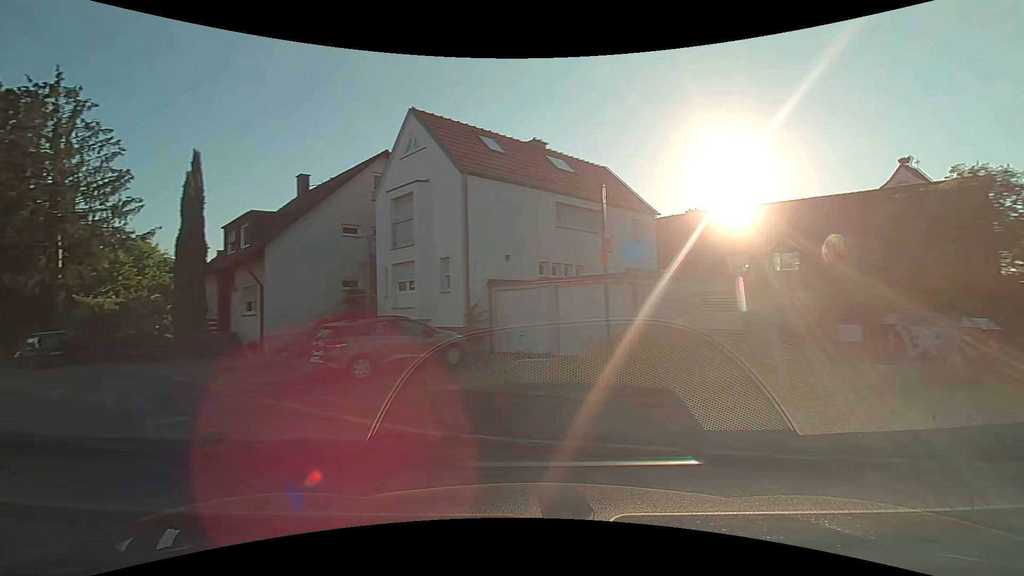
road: residential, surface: asphalt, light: Day
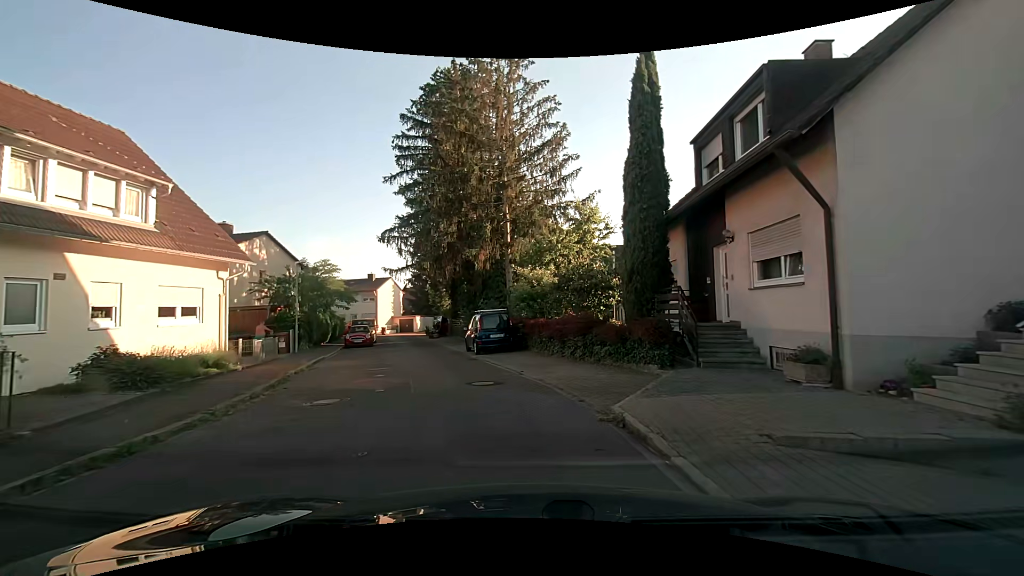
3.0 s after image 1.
(-6.9, +12.0) m; -44°
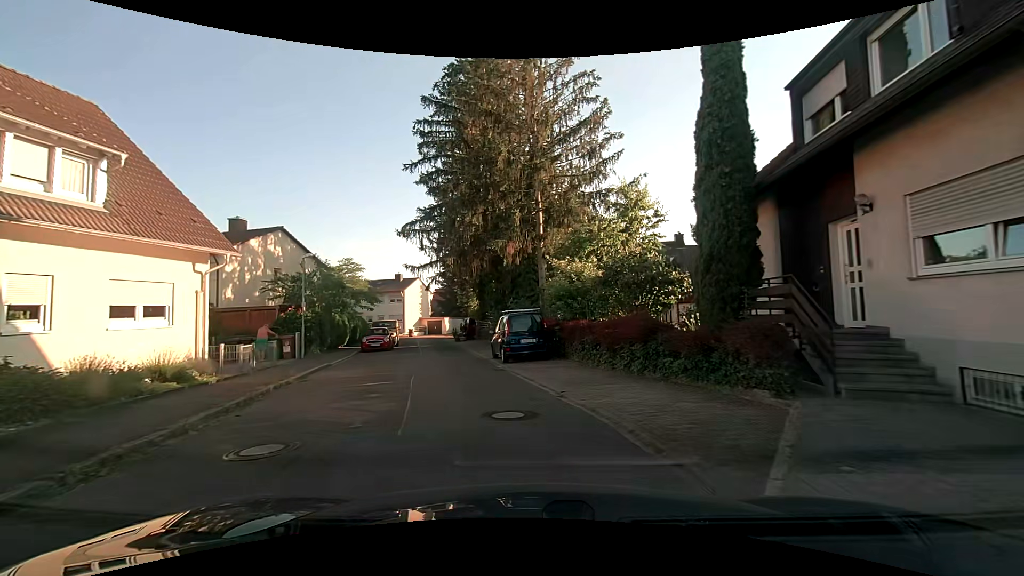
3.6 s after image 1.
(-0.1, +3.5) m; -3°
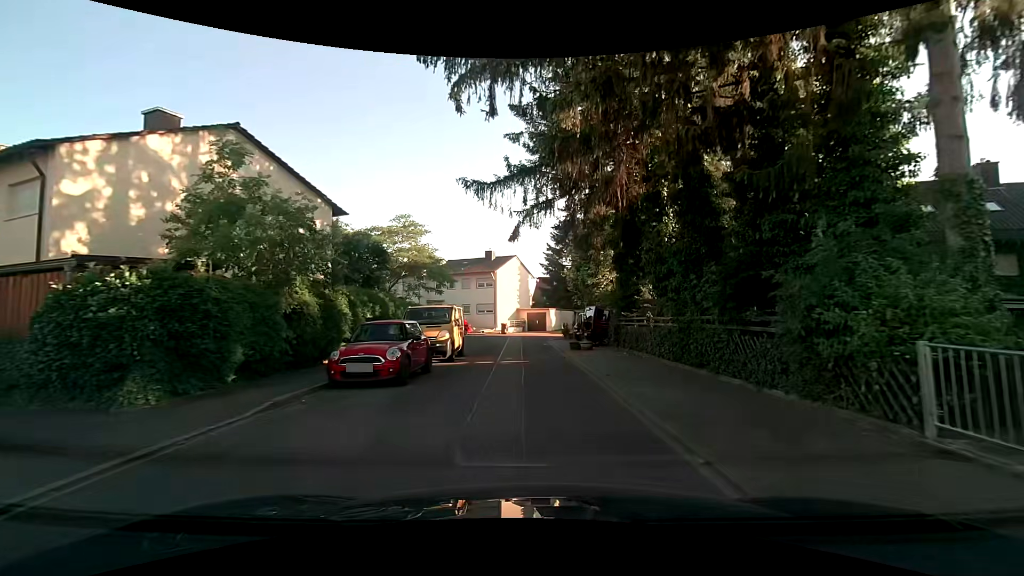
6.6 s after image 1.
(-3.0, +19.3) m; -12°
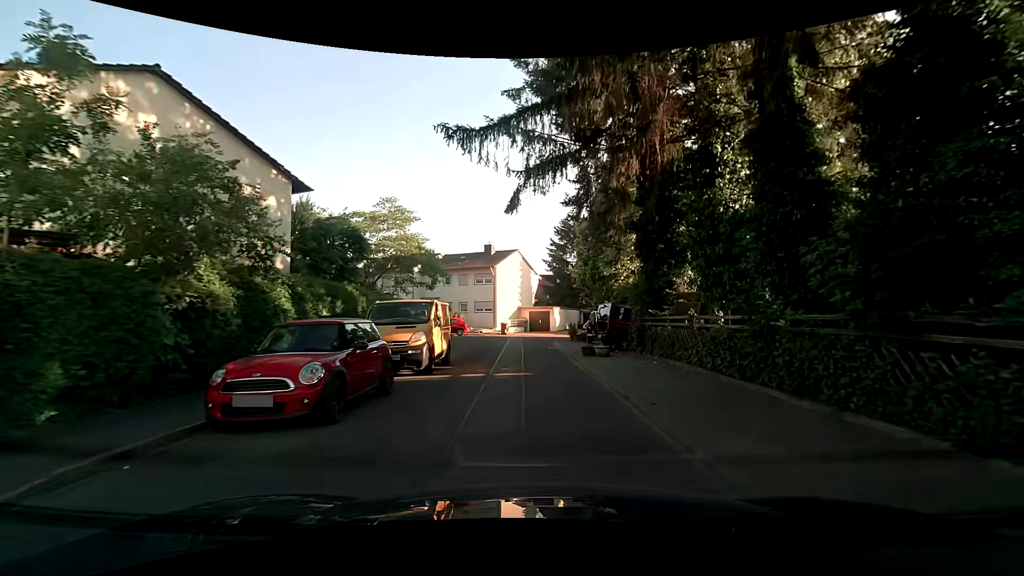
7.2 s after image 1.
(0.0, +4.1) m; -1°
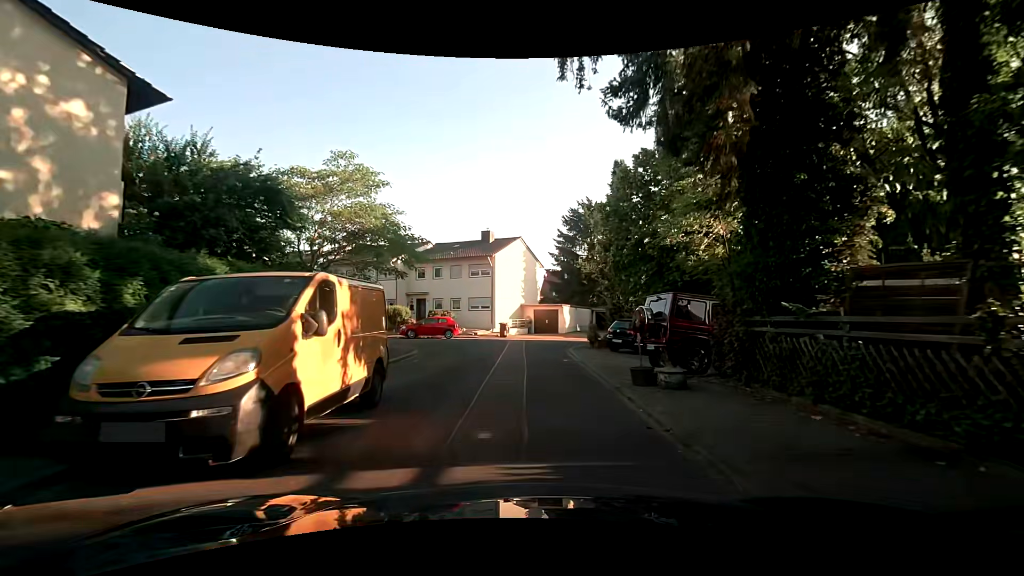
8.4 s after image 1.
(-0.1, +7.9) m; -1°
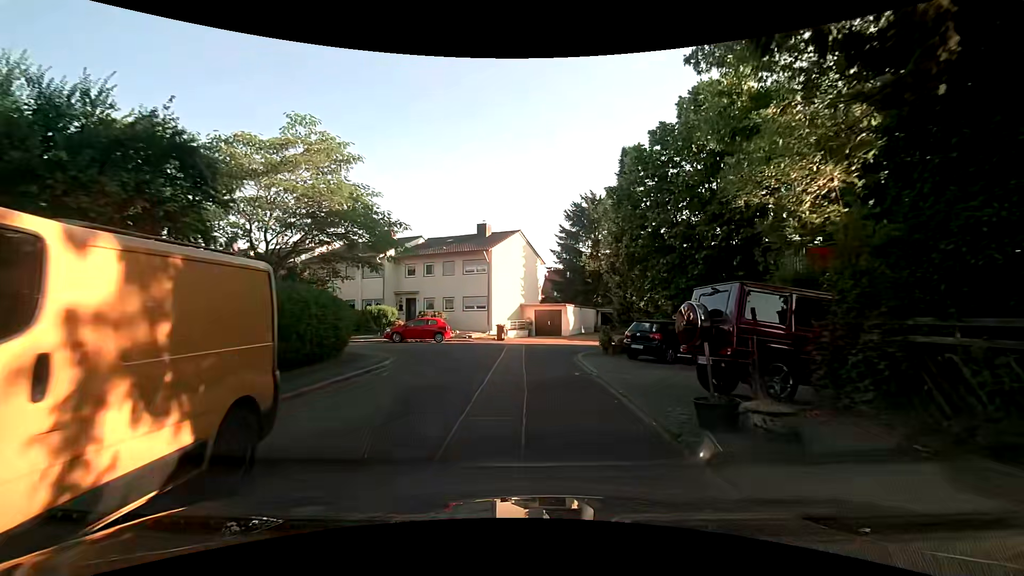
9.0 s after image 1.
(+0.1, +3.8) m; +1°
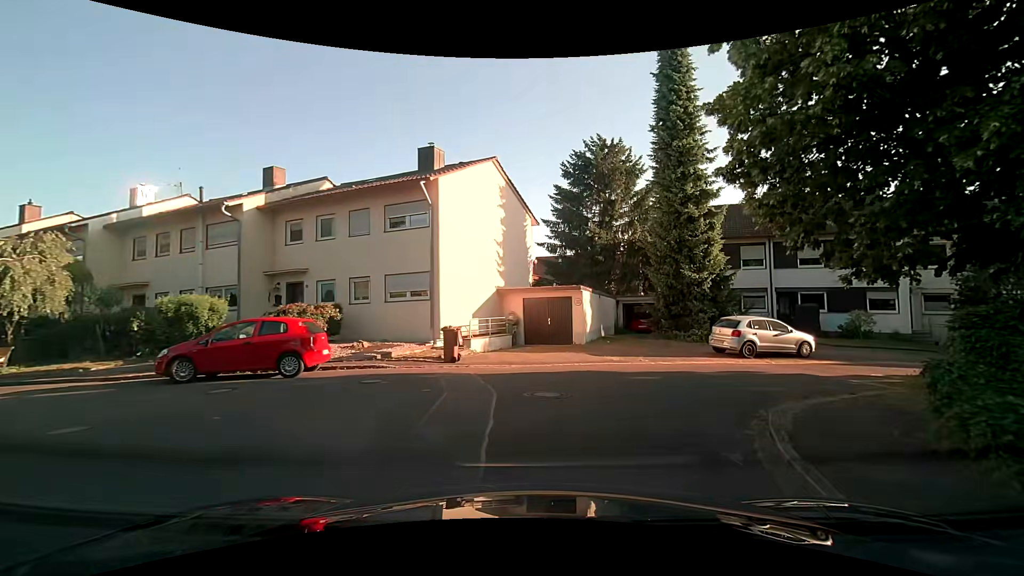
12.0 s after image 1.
(+0.1, +17.7) m; 0°
